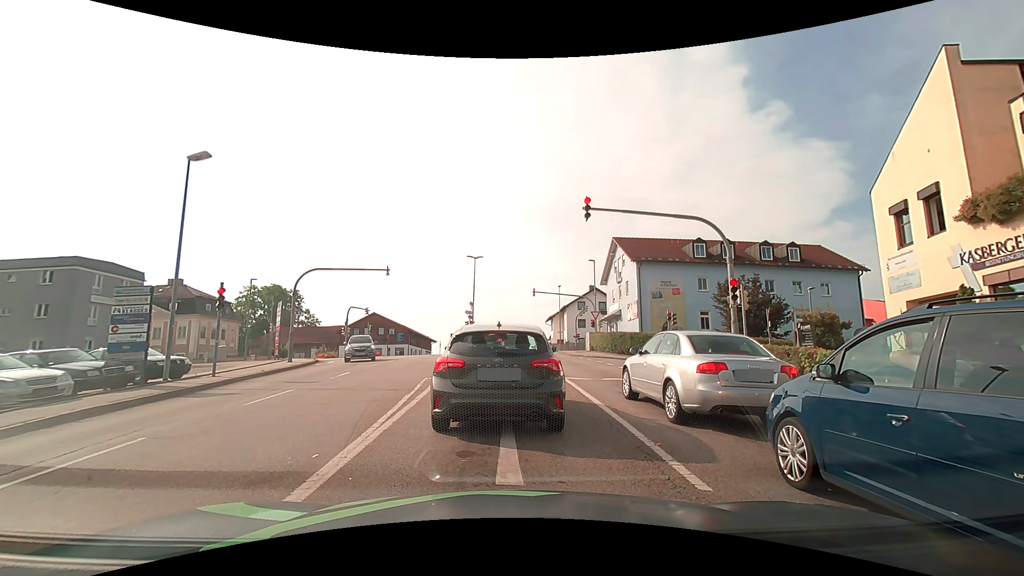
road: tertiary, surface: asphalt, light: Day
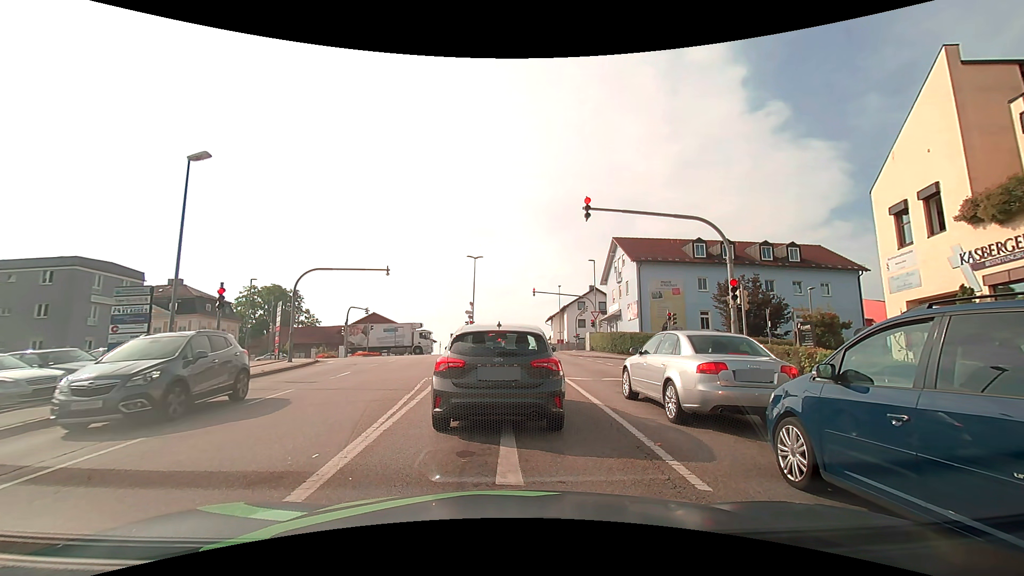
(0.0, 0.0) m; 0°
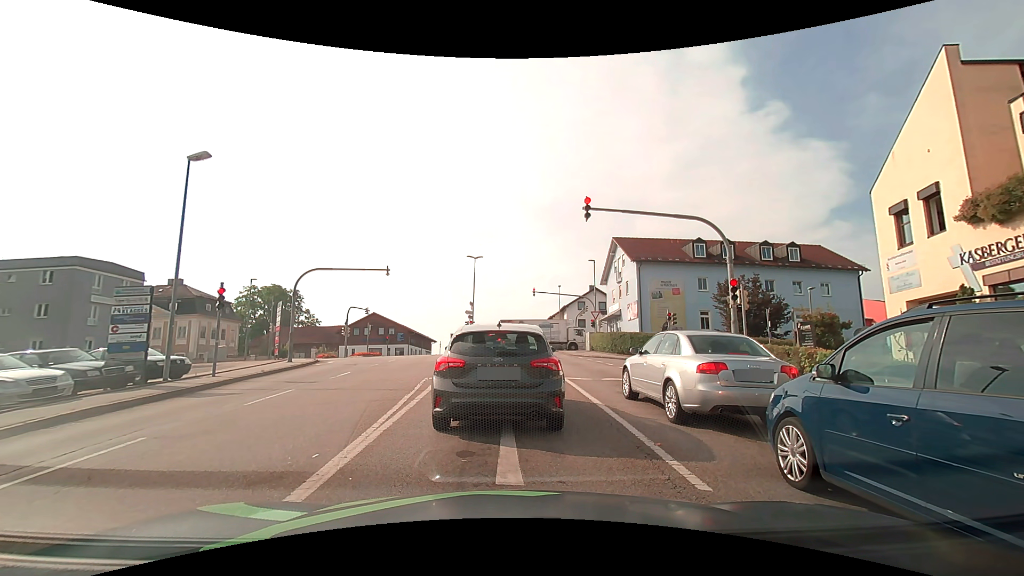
(0.0, 0.0) m; 0°
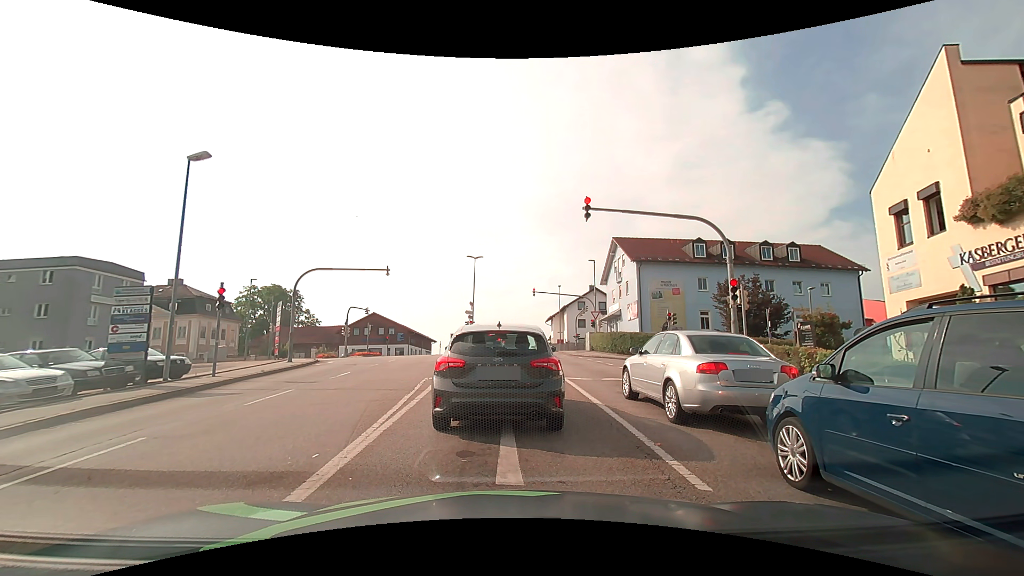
(0.0, 0.0) m; 0°
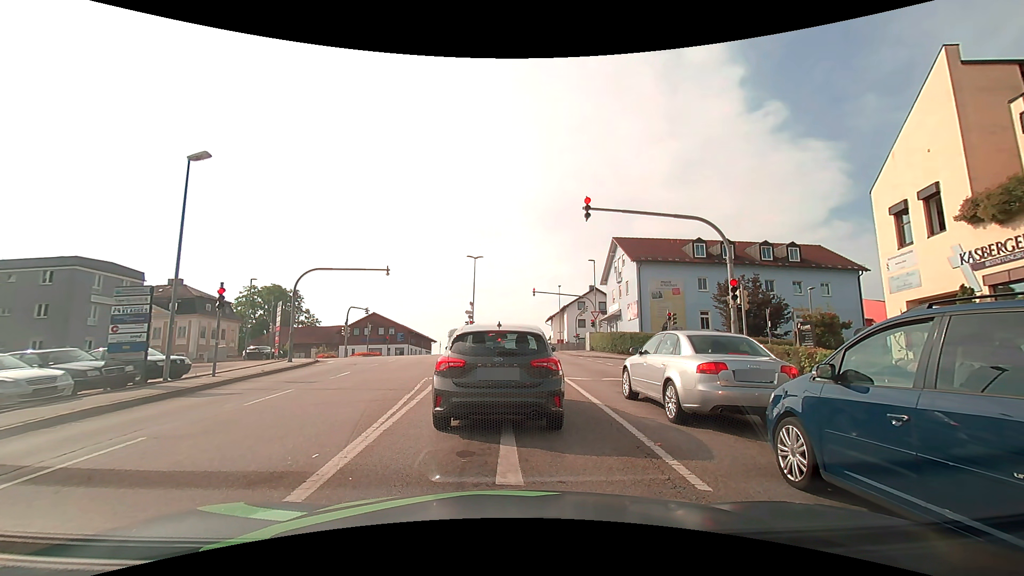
(0.0, 0.0) m; 0°
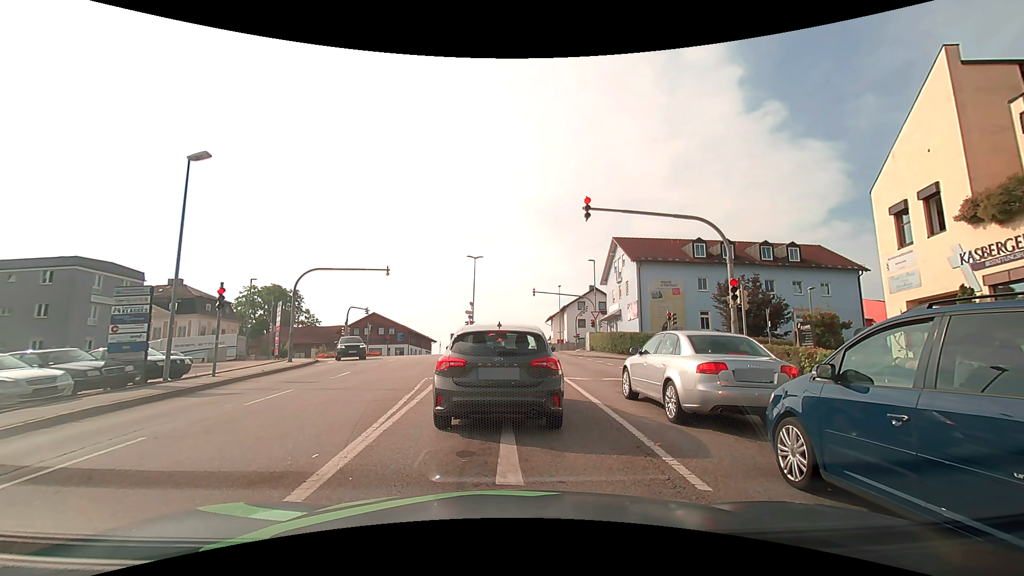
(0.0, 0.0) m; 0°
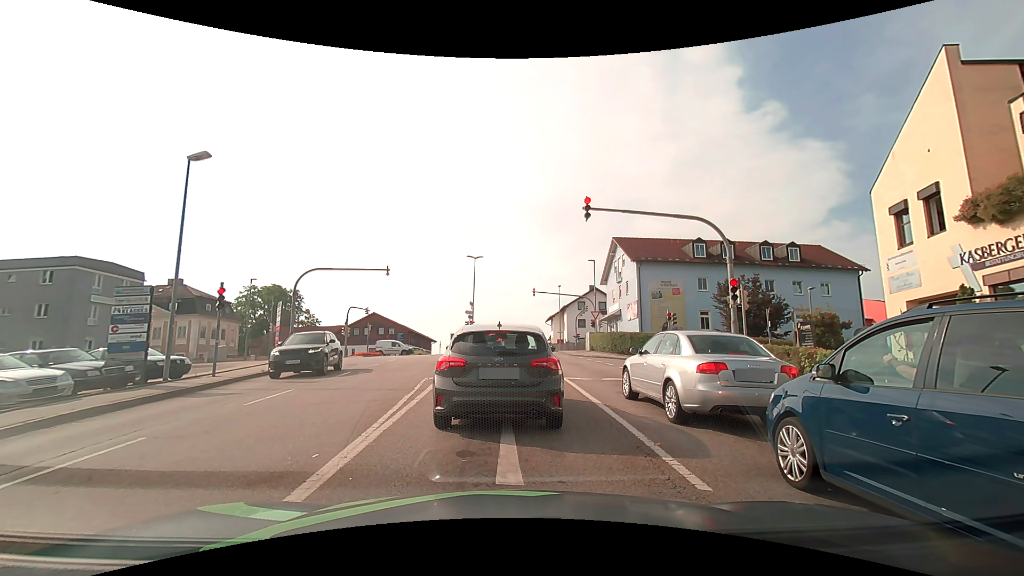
(0.0, 0.0) m; 0°
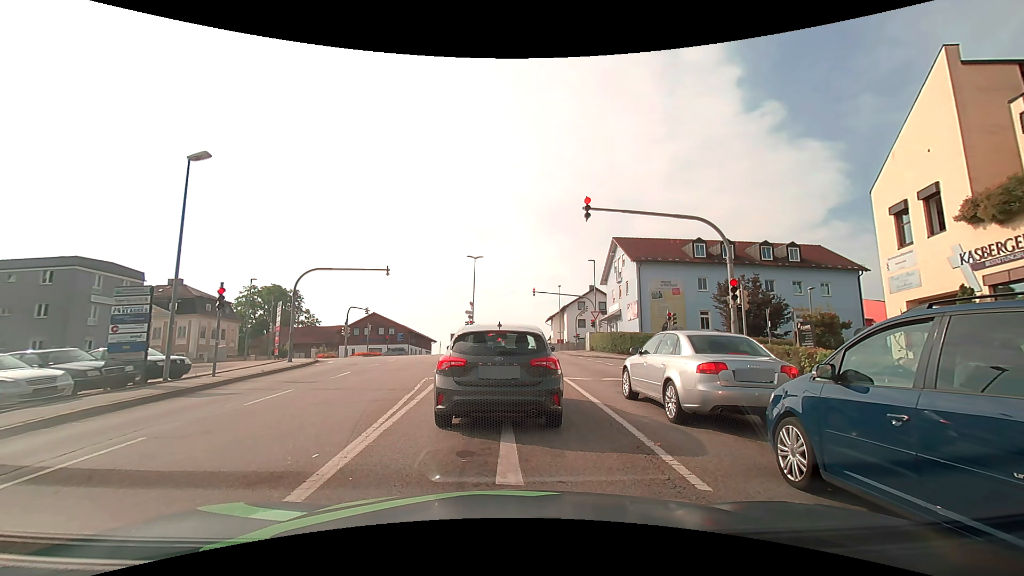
(0.0, 0.0) m; 0°
(0, +10) (0, +20) (-1, +30) (-1, +40) (-1, +50) (-2, +60) (-8, +68) (-18, +71) (-28, +71) (-38, +71) m
